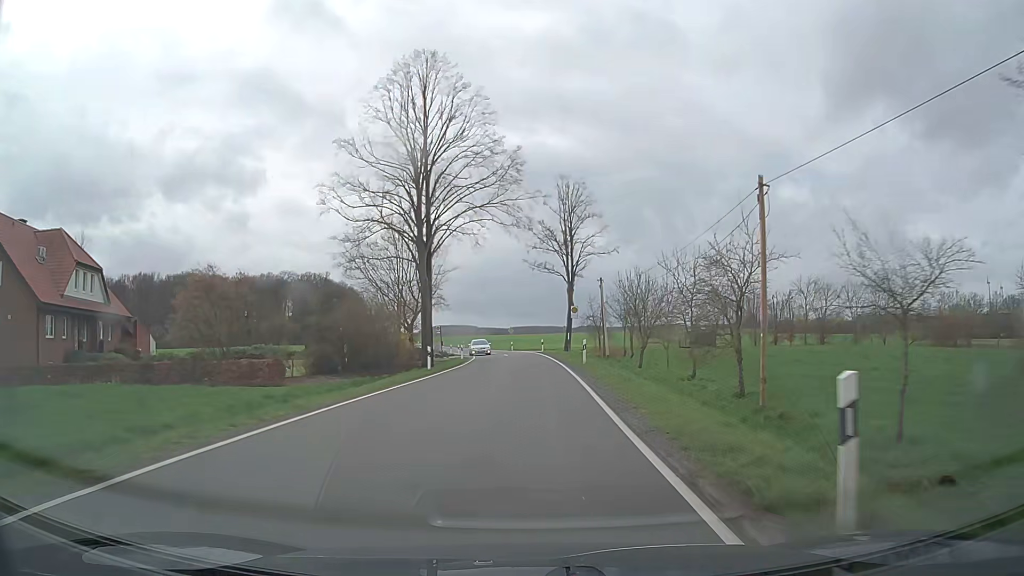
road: tertiary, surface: asphalt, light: Day
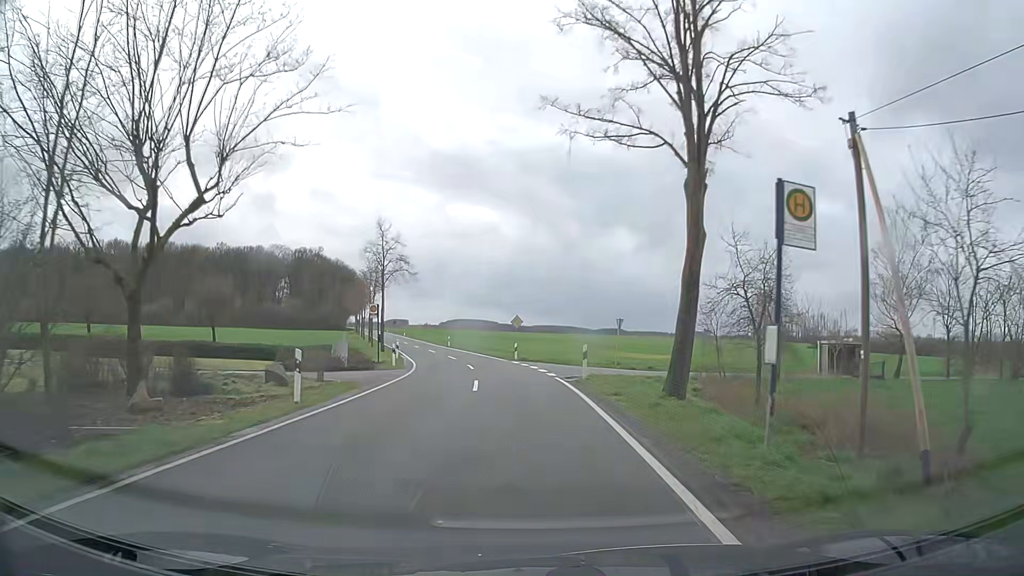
(+0.3, +36.7) m; -1°
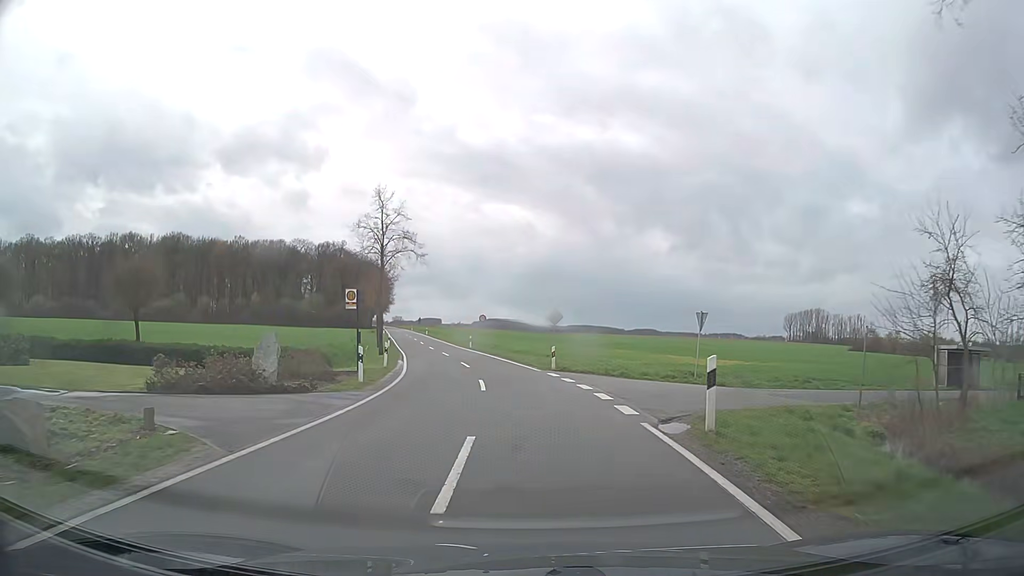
(-0.3, +11.5) m; -3°
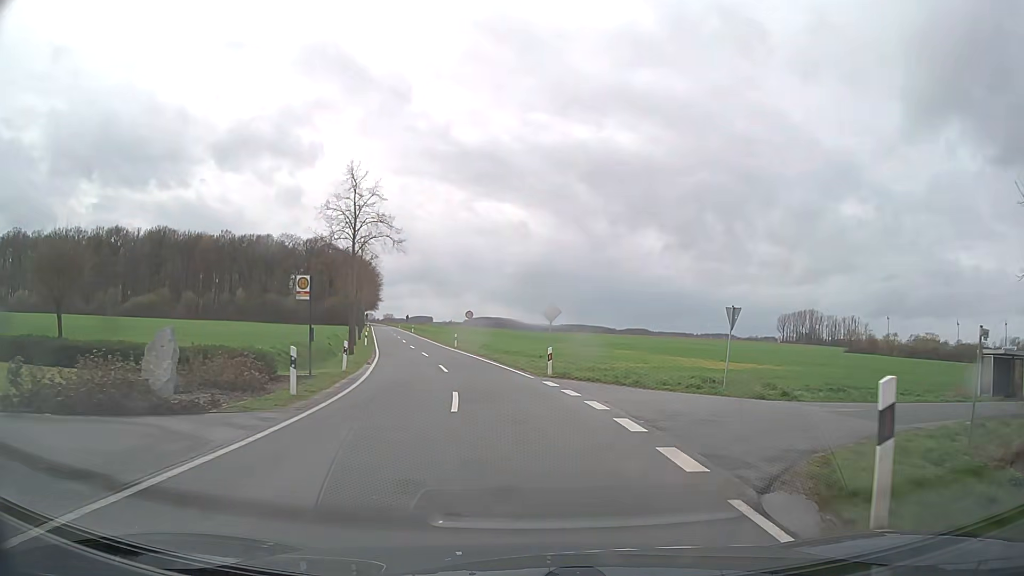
(0.0, +5.1) m; 0°
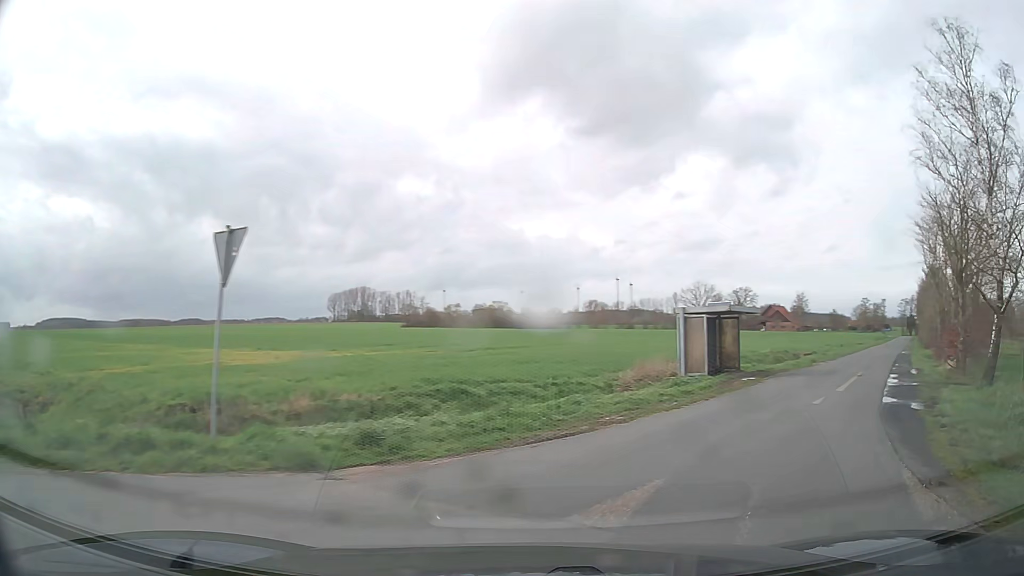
(+3.2, +12.9) m; +37°
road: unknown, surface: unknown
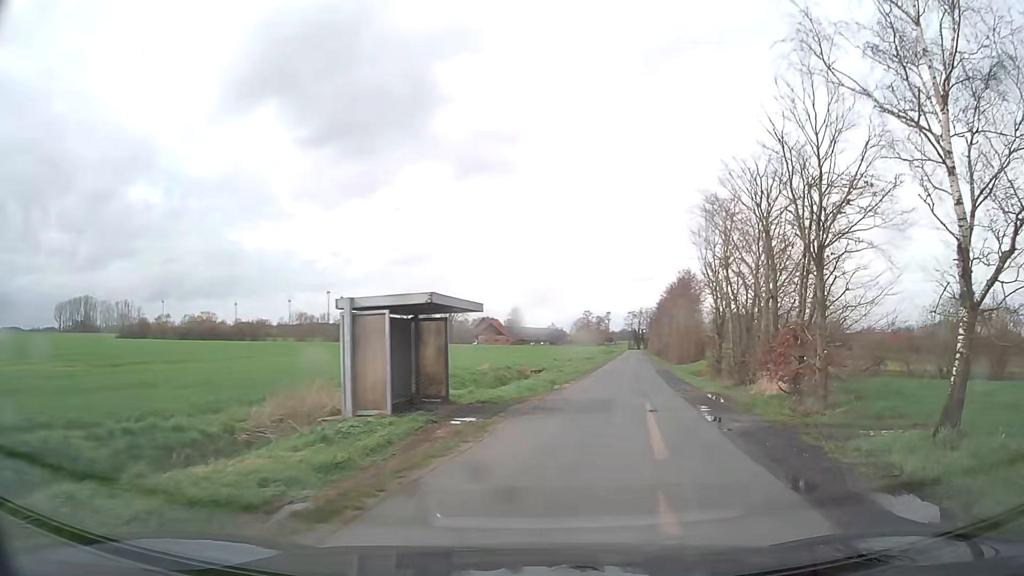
(+2.1, +9.2) m; +24°
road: unclassified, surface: asphalt
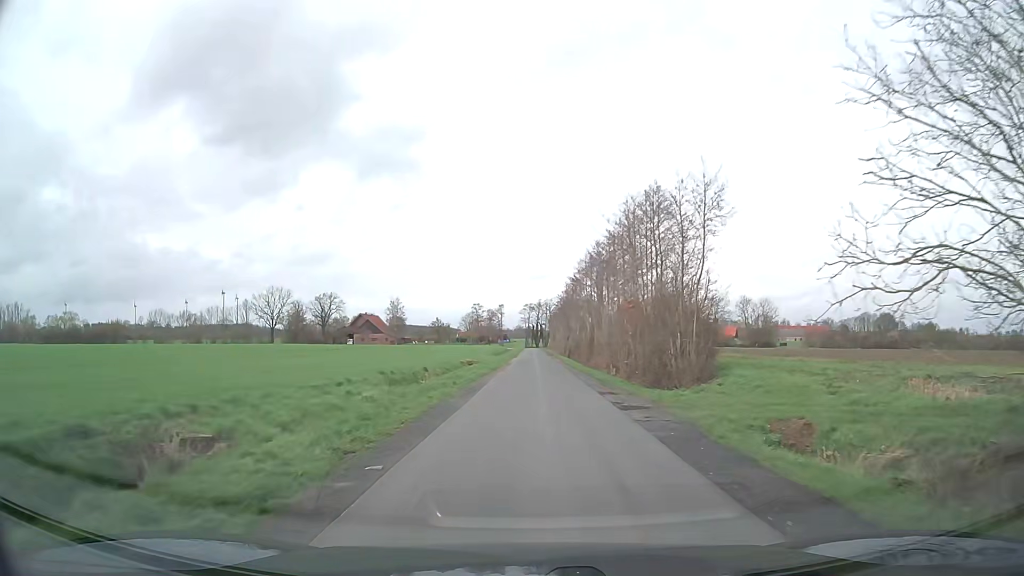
(+4.8, +31.3) m; +10°
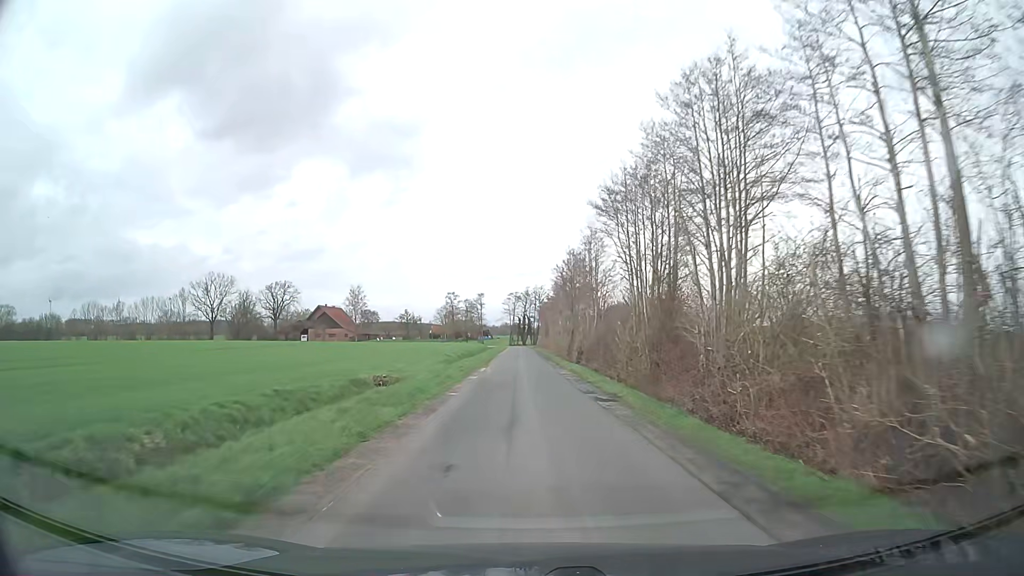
(+0.2, +33.1) m; +1°
